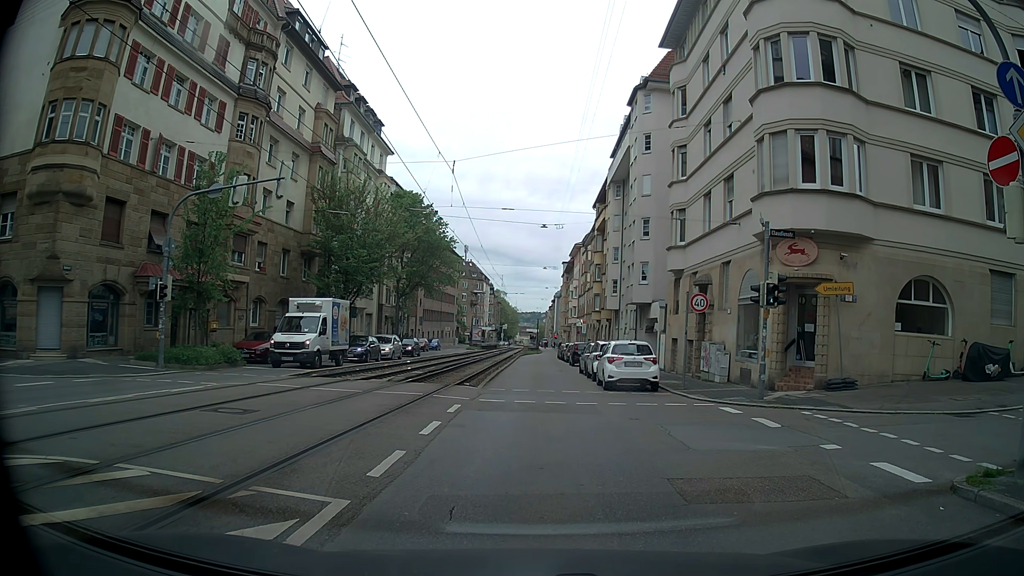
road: tertiary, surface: asphalt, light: Day
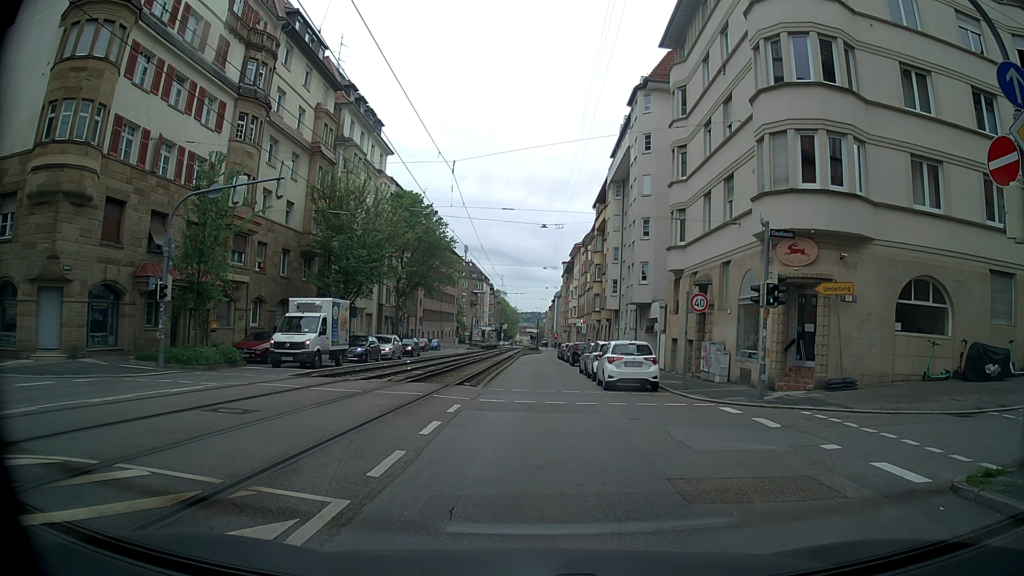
(0.0, 0.0) m; 0°
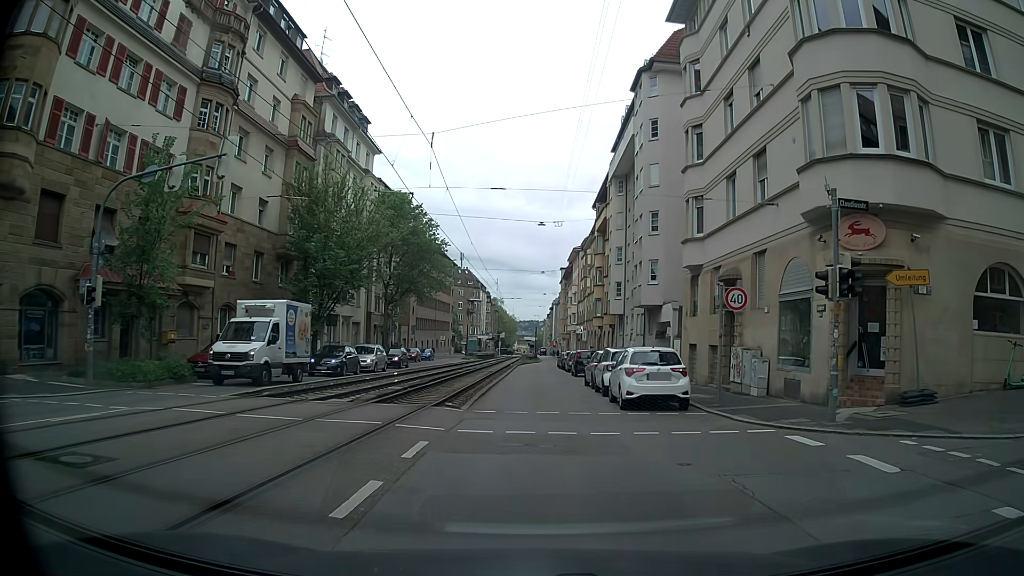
(+0.1, +4.6) m; 0°
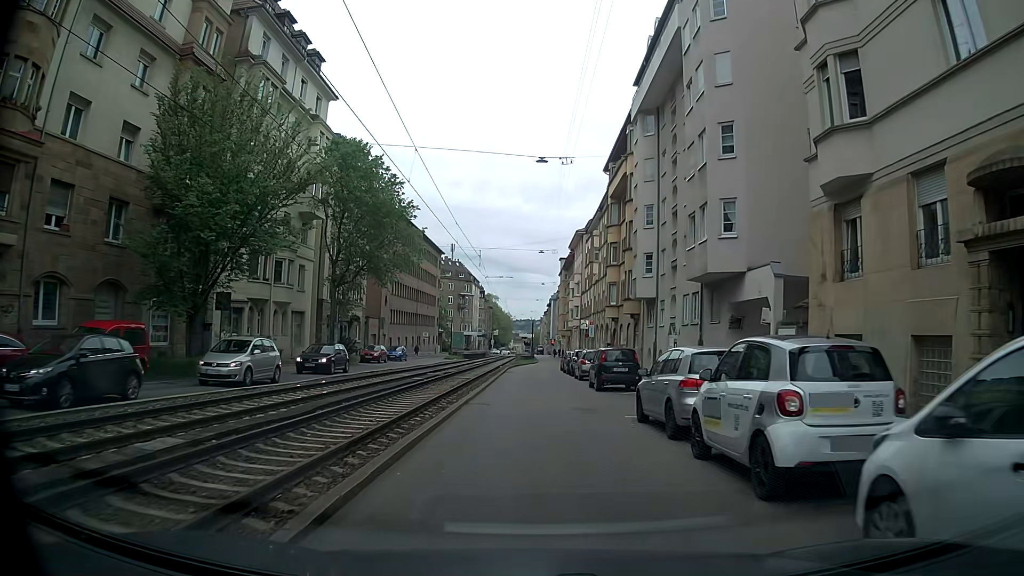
(+0.4, +15.6) m; +2°
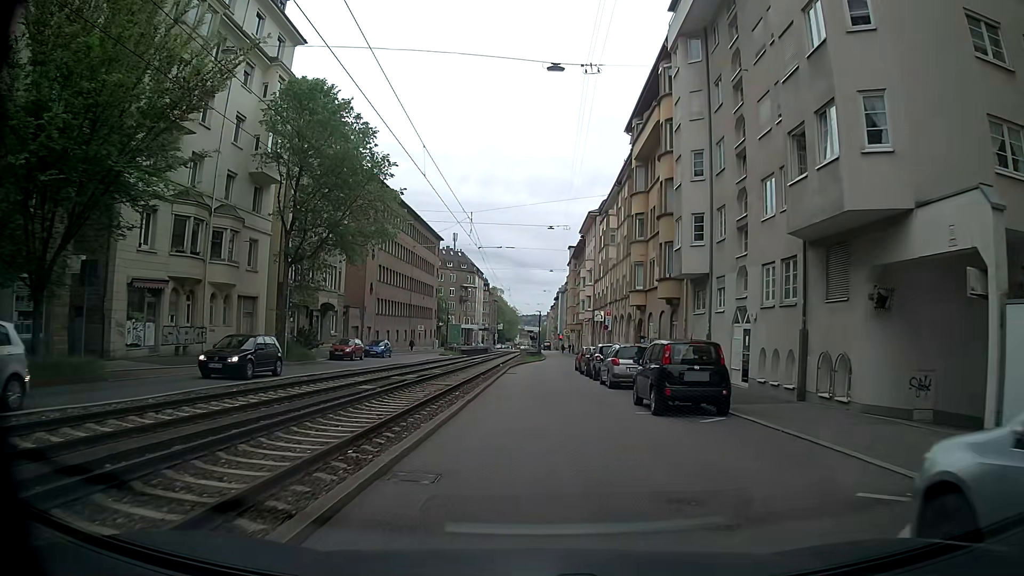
(-0.1, +10.1) m; 0°
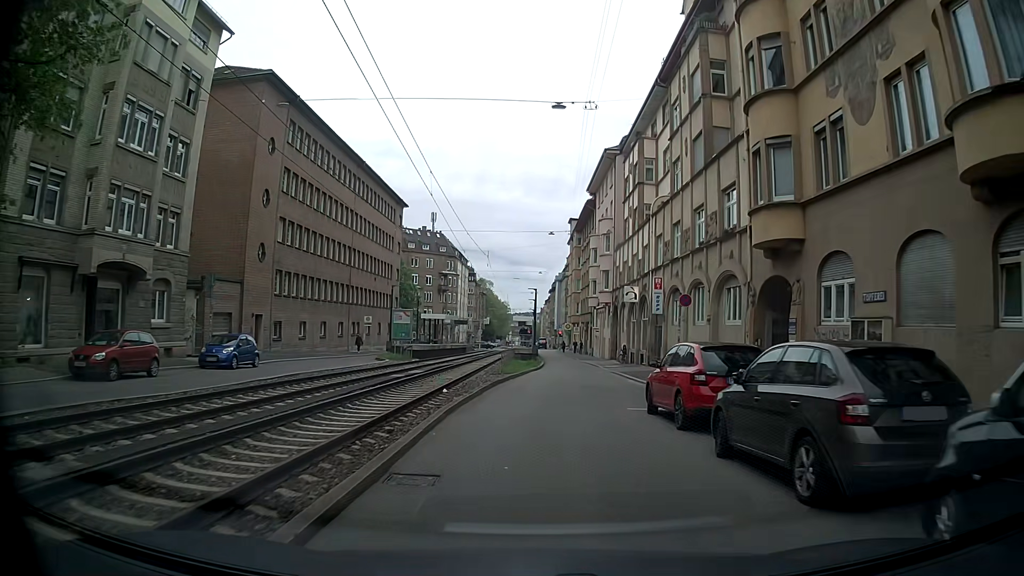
(-0.1, +26.7) m; 0°
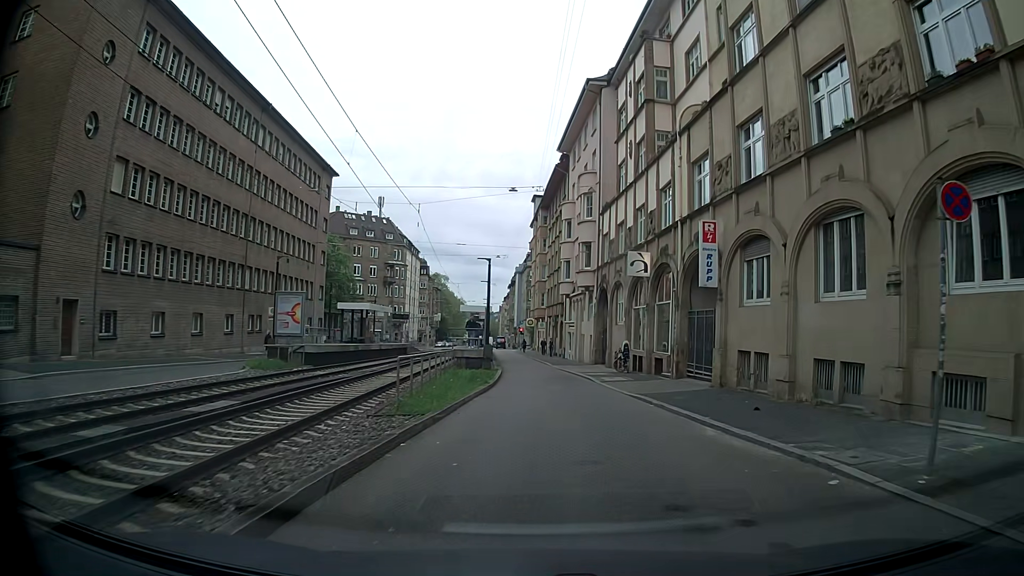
(+0.2, +15.9) m; +3°
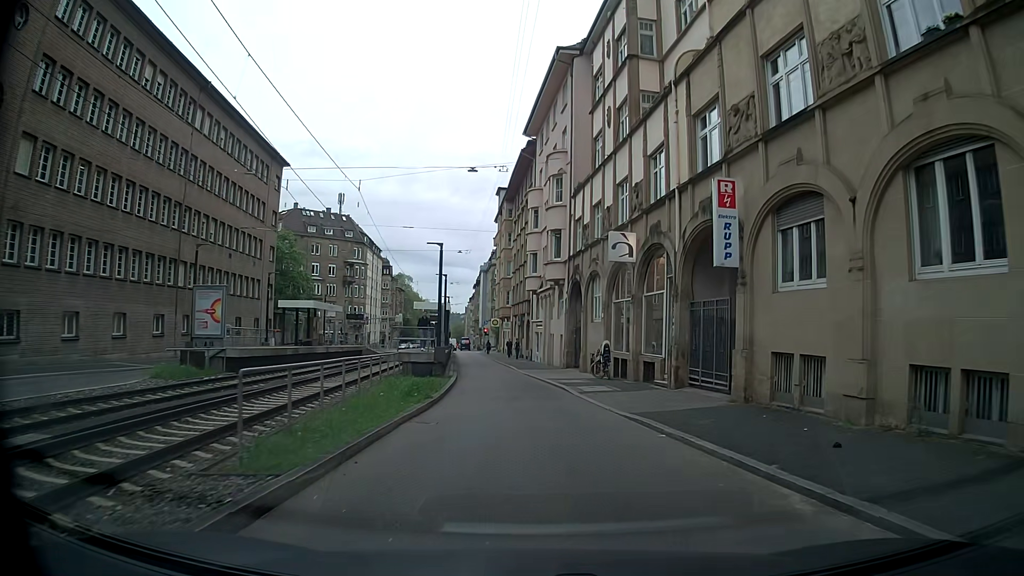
(+0.1, +5.1) m; +3°
(0, +10) (0, +20) (-1, +30) (-2, +40) (-3, +50) (-4, +60) (-6, +70) (-7, +80) (-8, +90) (-9, +100) m
